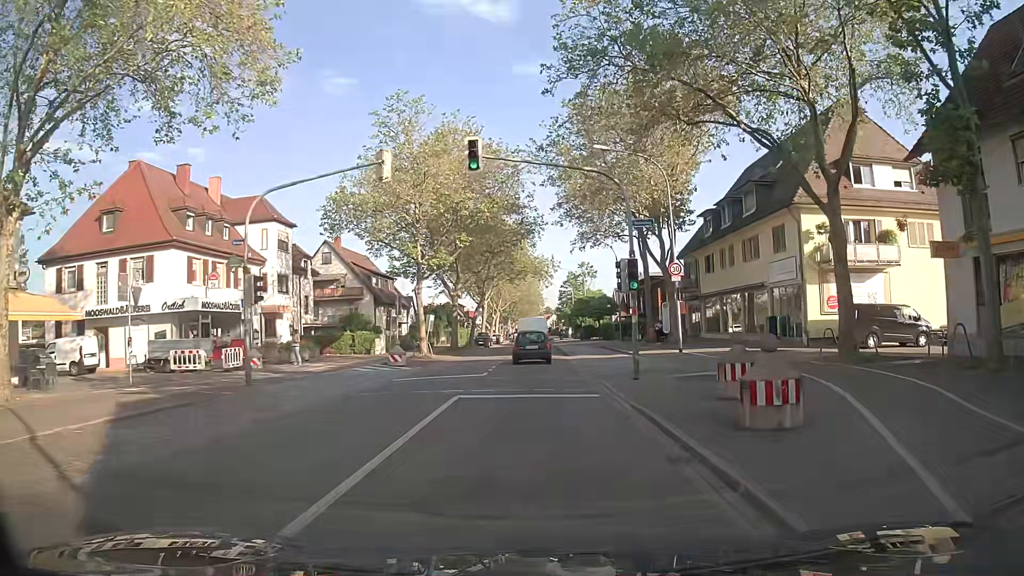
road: secondary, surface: asphalt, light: Day
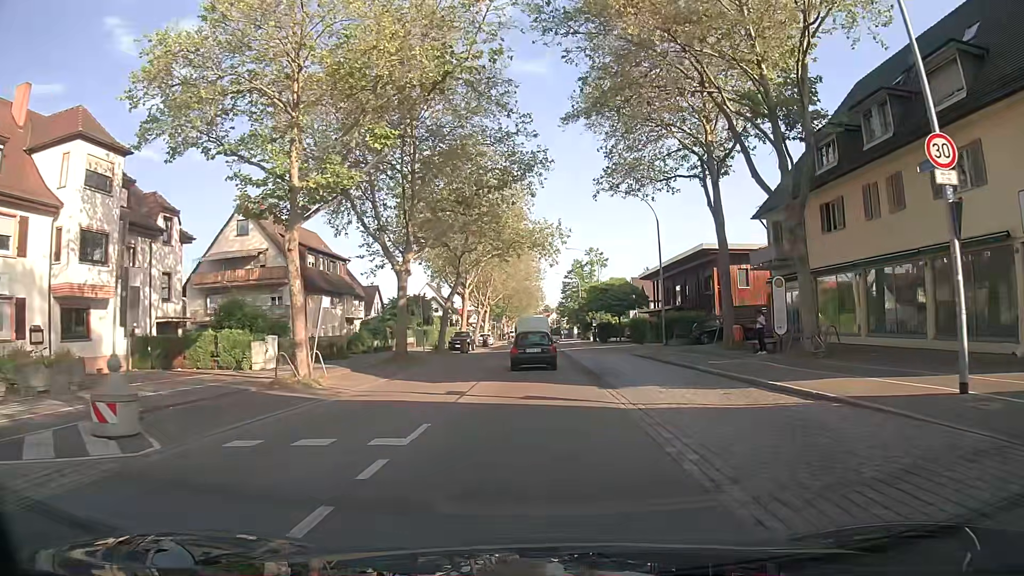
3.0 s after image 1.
(-0.4, +21.5) m; -2°
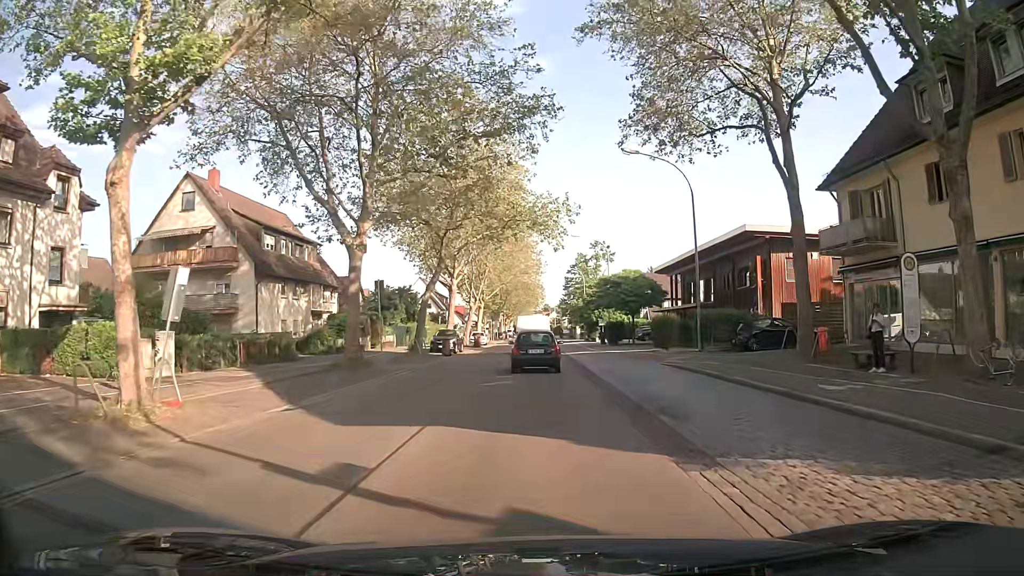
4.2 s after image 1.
(+0.1, +9.1) m; +1°
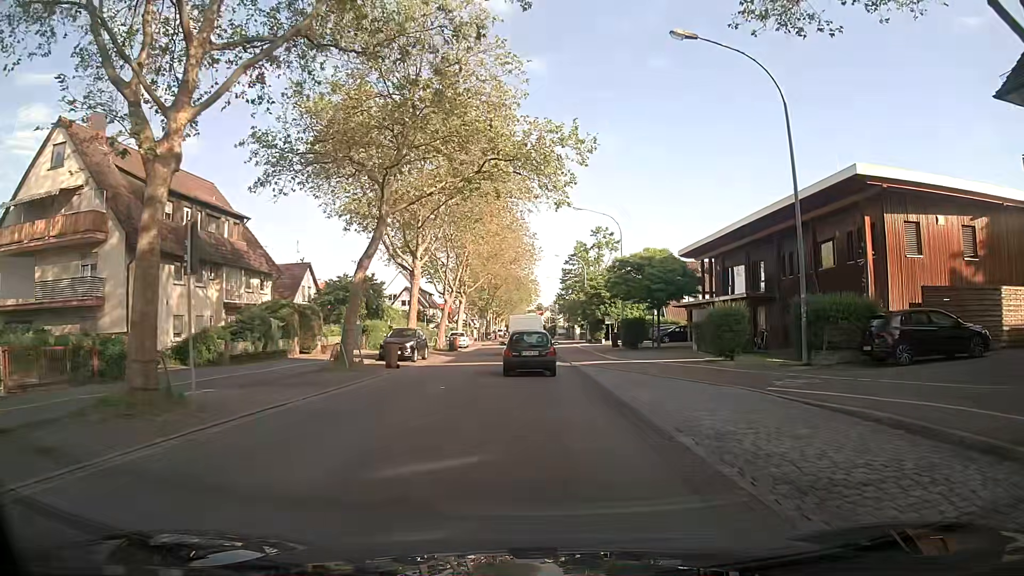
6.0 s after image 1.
(0.0, +13.6) m; 0°
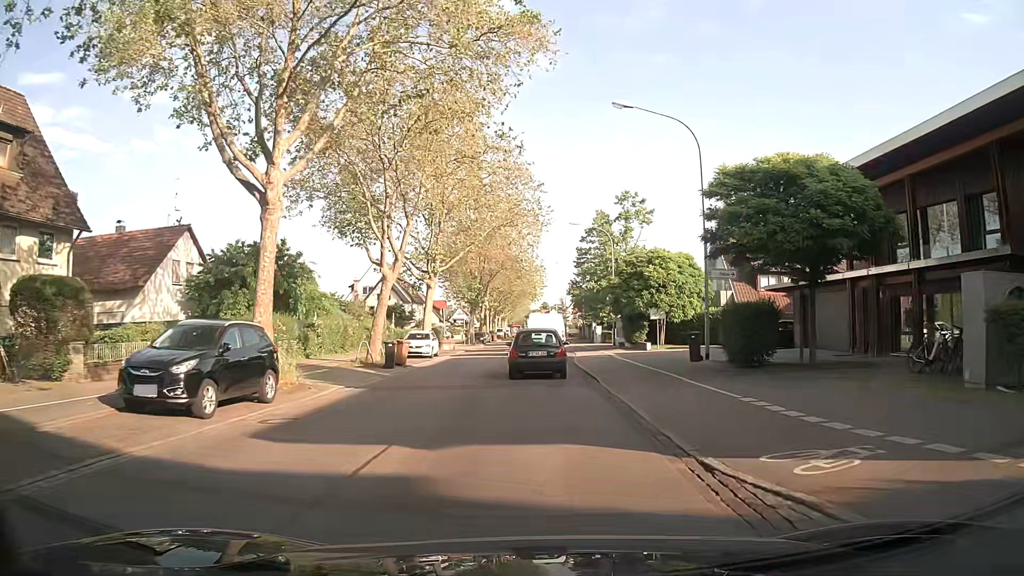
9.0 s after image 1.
(-0.2, +22.1) m; -1°
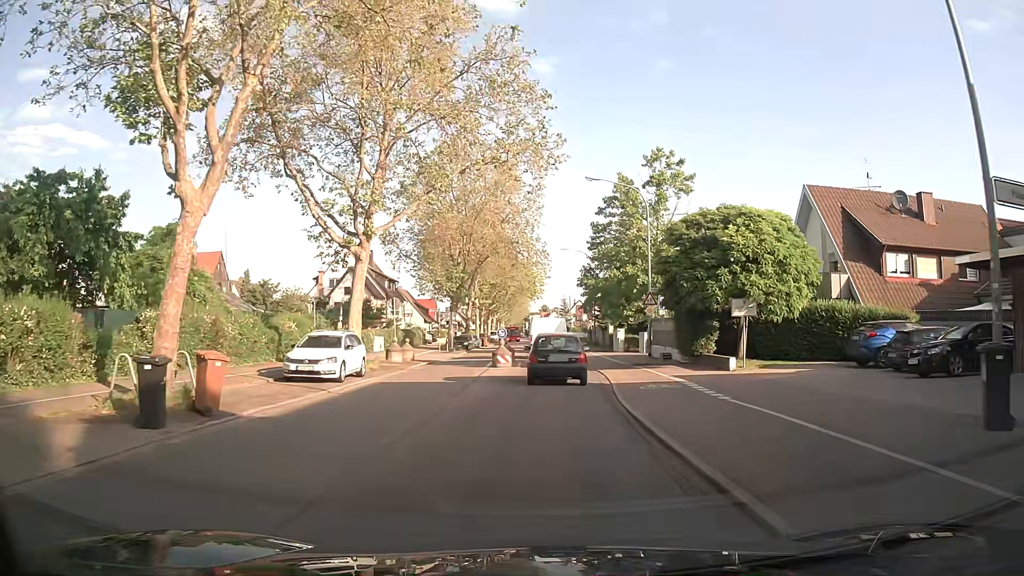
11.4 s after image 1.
(+0.2, +17.1) m; +1°
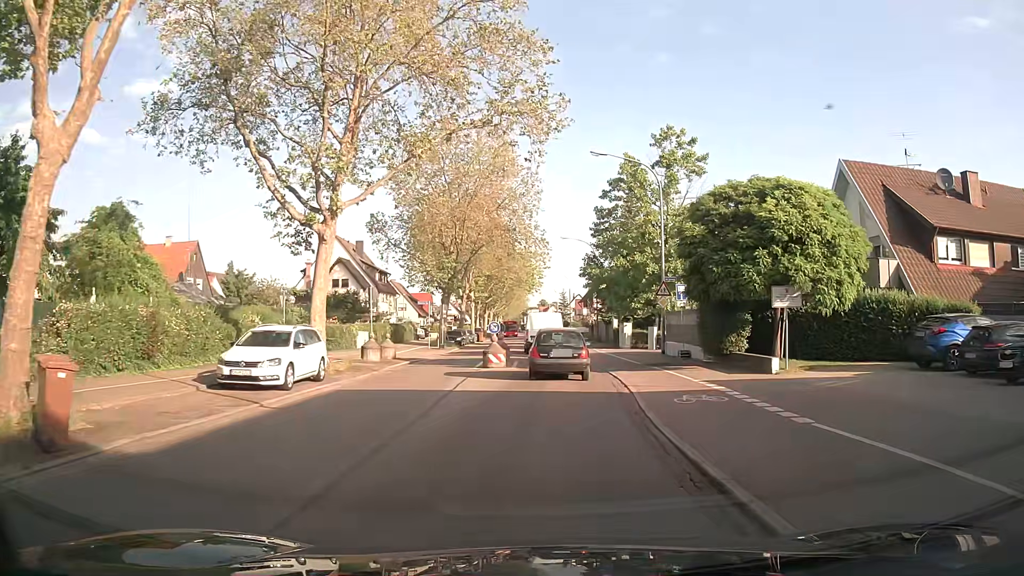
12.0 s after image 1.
(0.0, +4.3) m; +1°
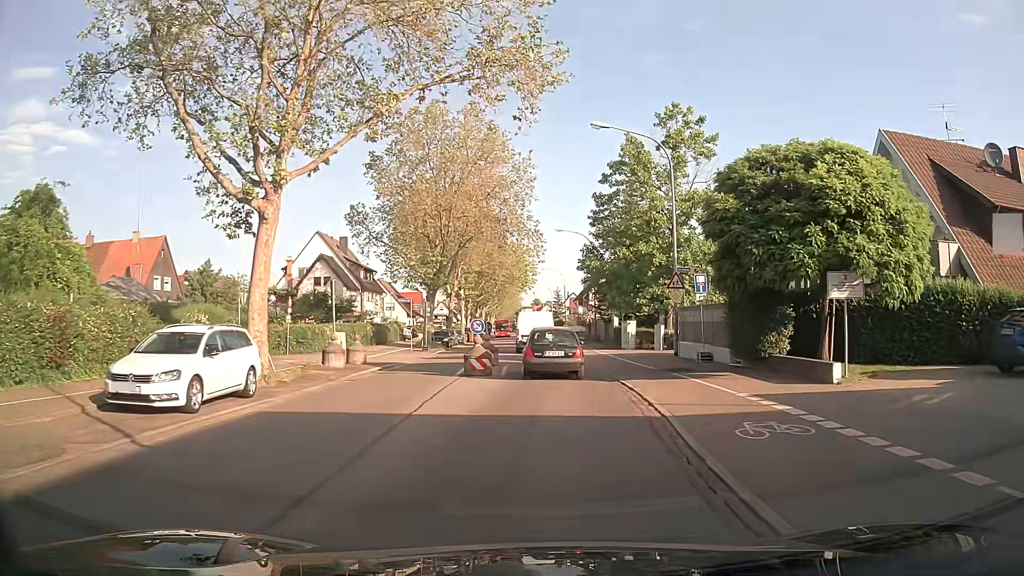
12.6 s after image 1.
(0.0, +4.4) m; 0°
(0, +10) (0, +20) (0, +30) (0, +40) (0, +50) (0, +60) (0, +70) (-1, +80) (-1, +90) (-1, +100) m
